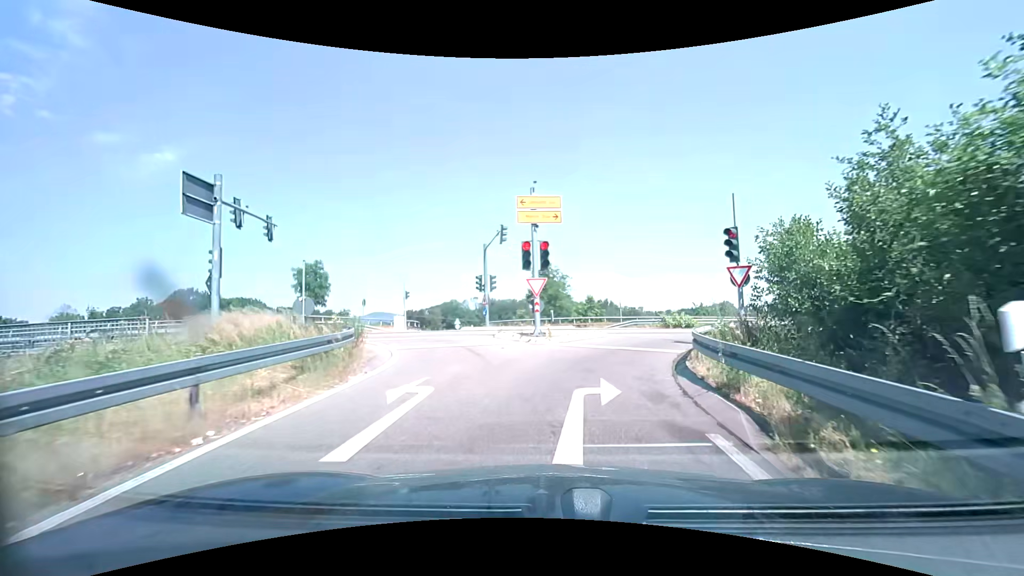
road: trunk_link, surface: asphalt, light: Day
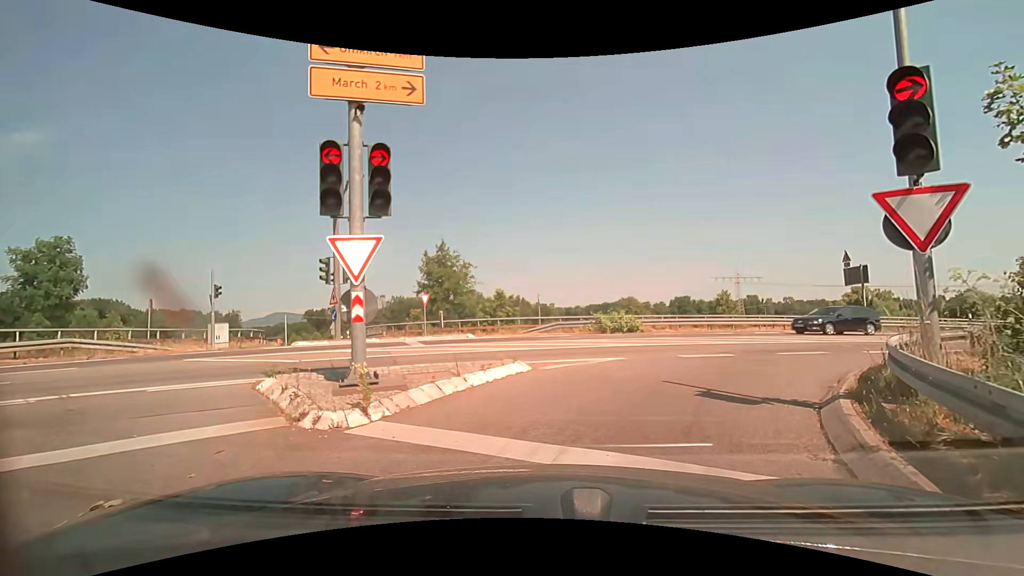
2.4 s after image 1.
(+0.9, +10.8) m; +11°
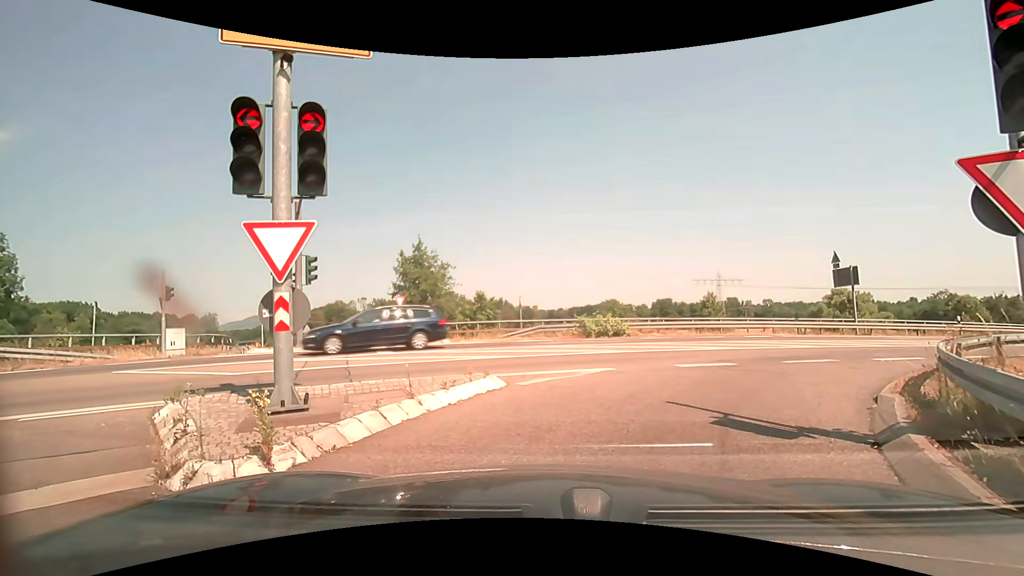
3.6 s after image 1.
(0.0, +1.4) m; 0°
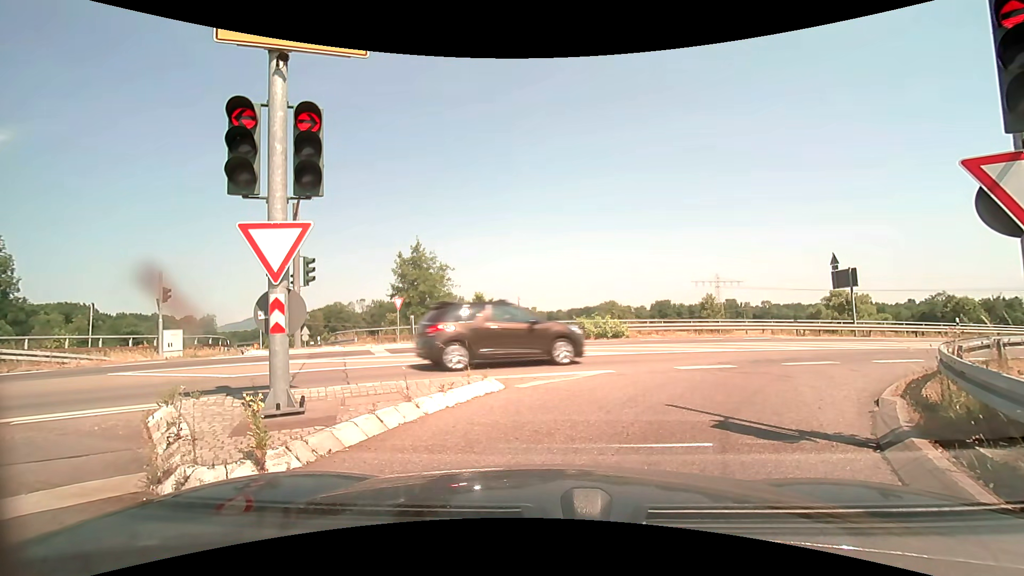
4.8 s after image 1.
(0.0, +0.1) m; 0°
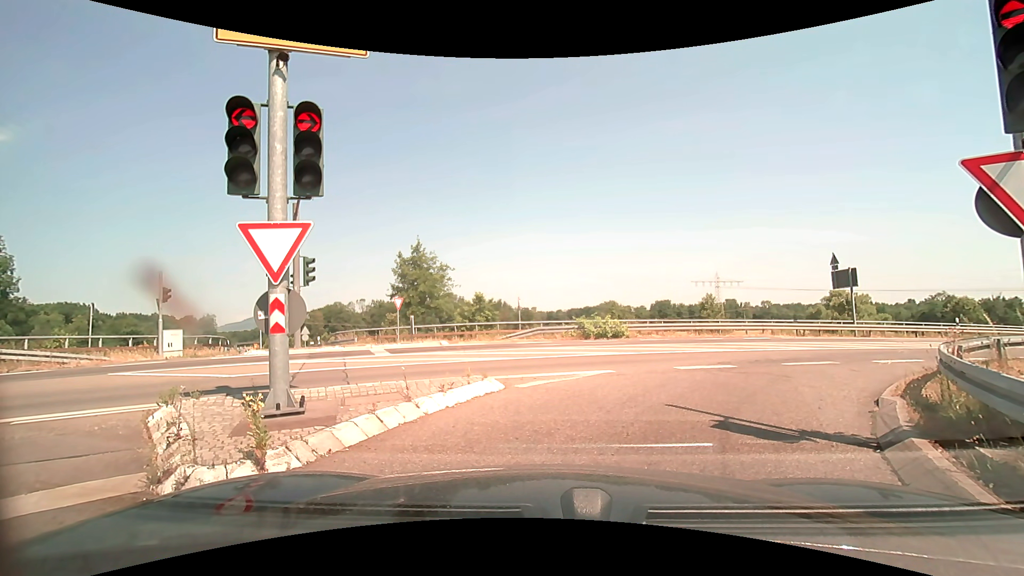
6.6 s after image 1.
(0.0, 0.0) m; 0°
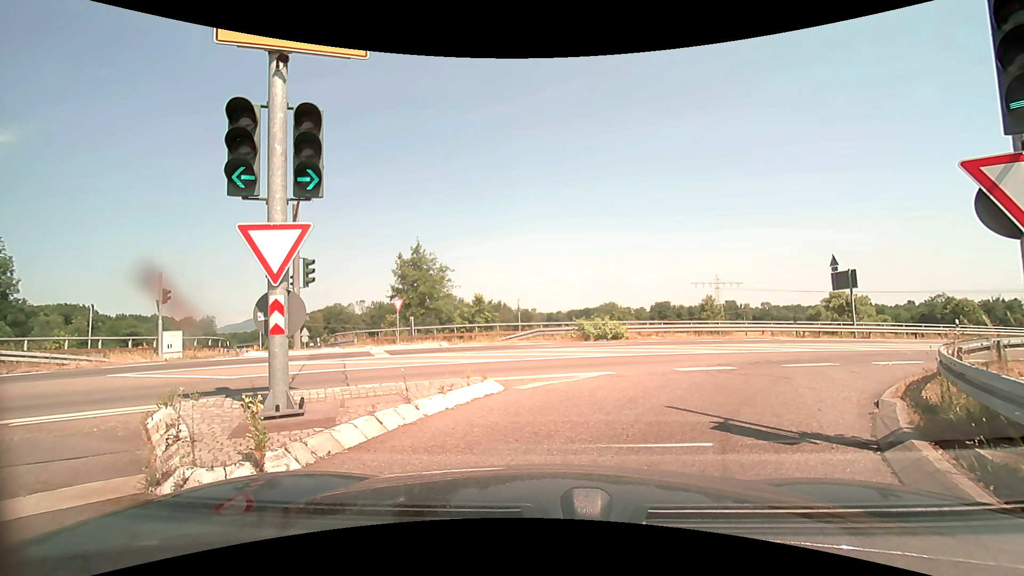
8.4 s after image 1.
(0.0, 0.0) m; 0°
